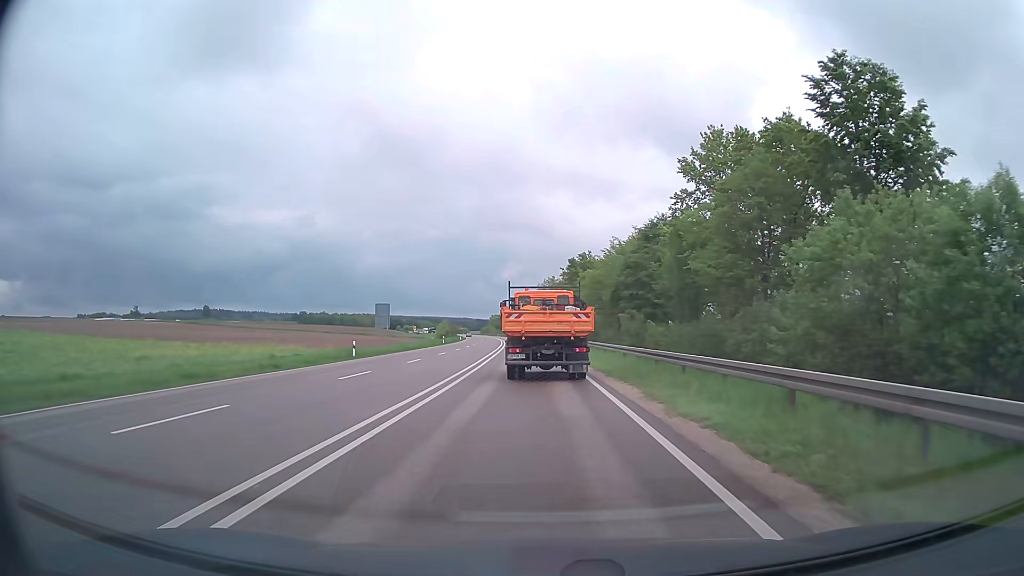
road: primary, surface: asphalt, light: Day
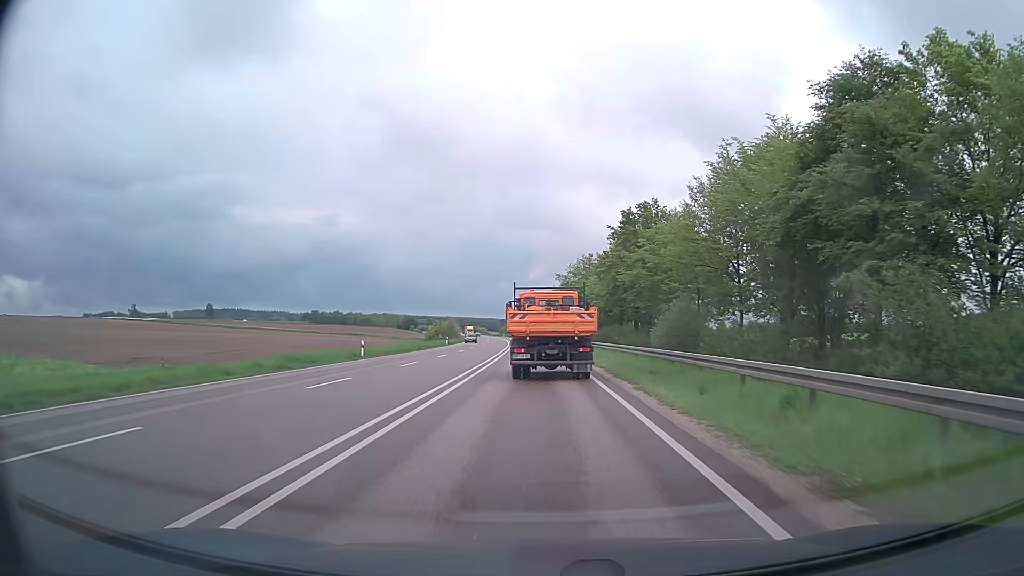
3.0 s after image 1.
(-1.1, +51.9) m; -2°
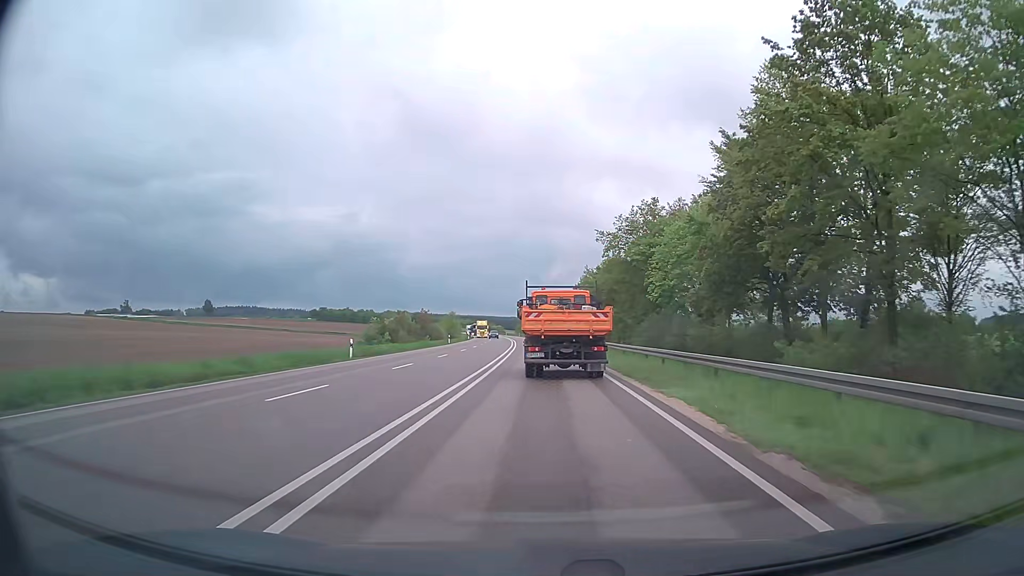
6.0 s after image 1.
(-1.0, +52.2) m; -2°
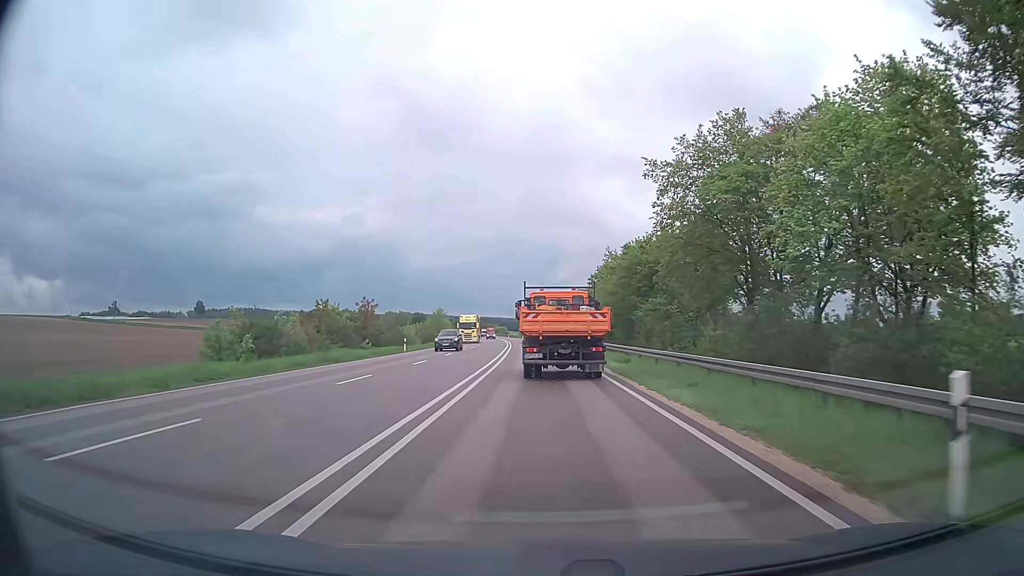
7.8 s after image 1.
(-0.3, +31.3) m; -1°
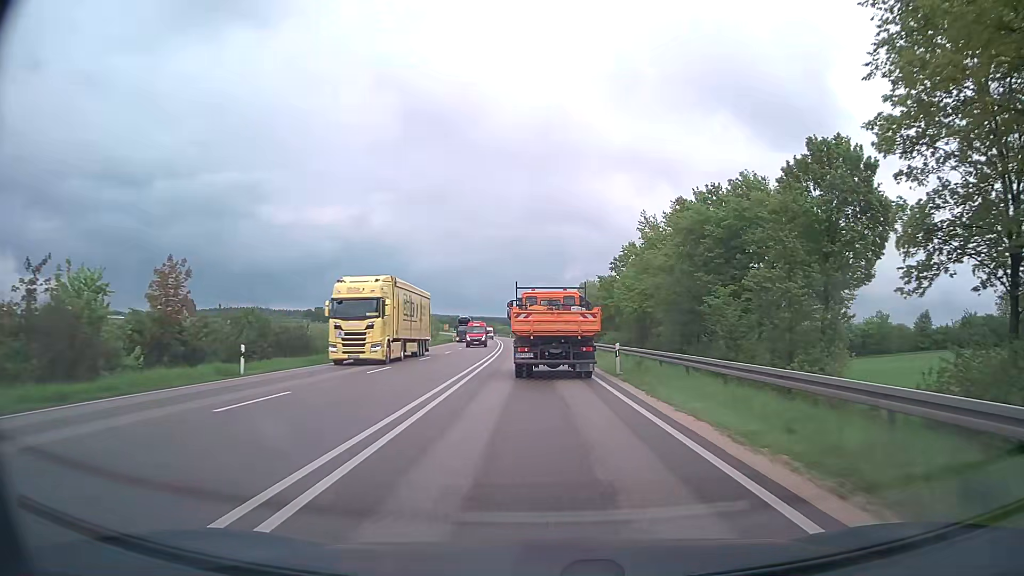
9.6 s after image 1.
(-0.1, +31.0) m; -1°
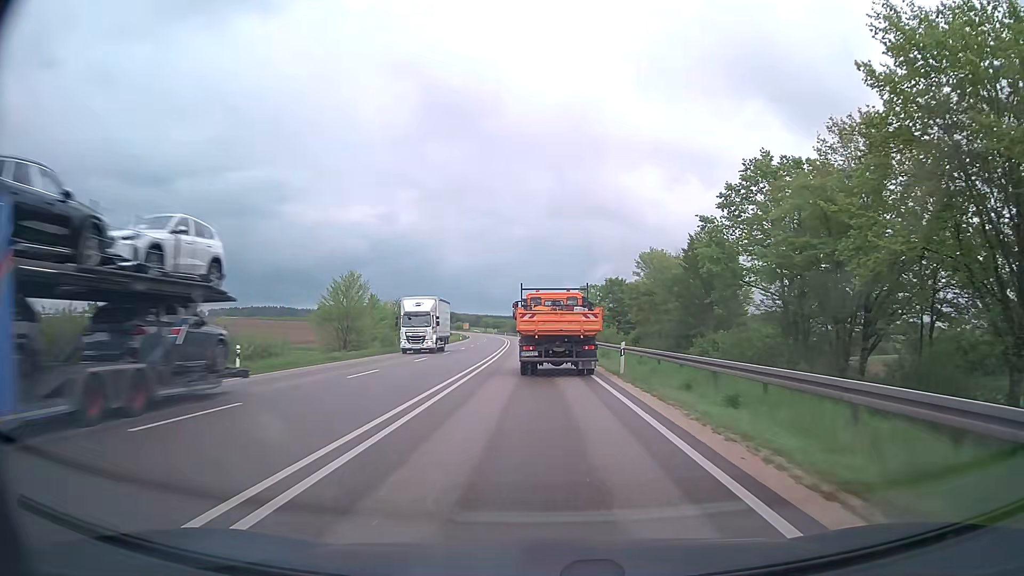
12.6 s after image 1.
(-1.1, +51.1) m; -3°
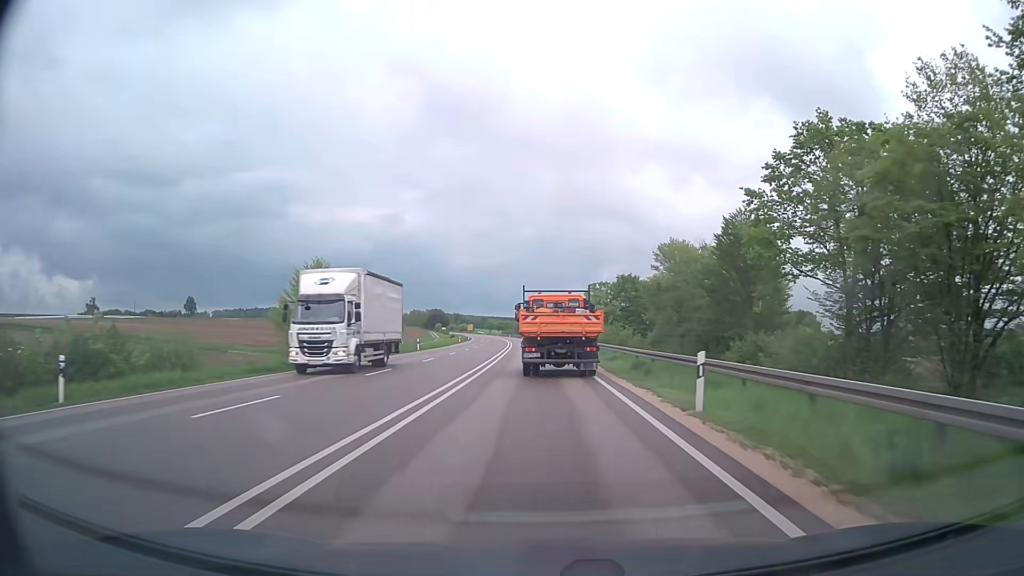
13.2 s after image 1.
(0.0, +10.2) m; -1°
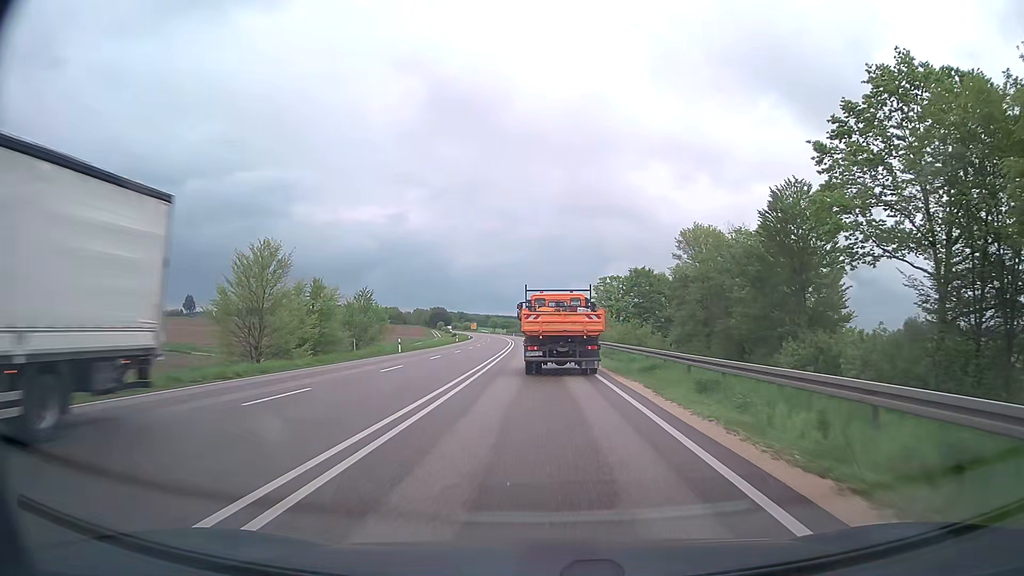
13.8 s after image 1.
(0.0, +10.1) m; 0°
(0, +10) (0, +20) (0, +30) (-1, +40) (-1, +50) (-1, +60) (-1, +70) (-2, +80) (-2, +90) (-3, +100) m
